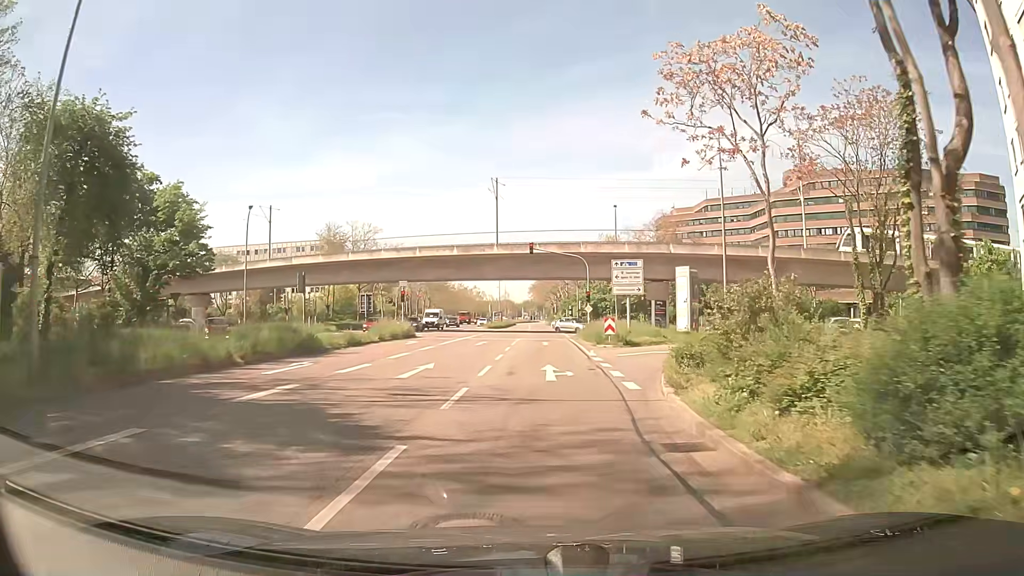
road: secondary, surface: asphalt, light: Day
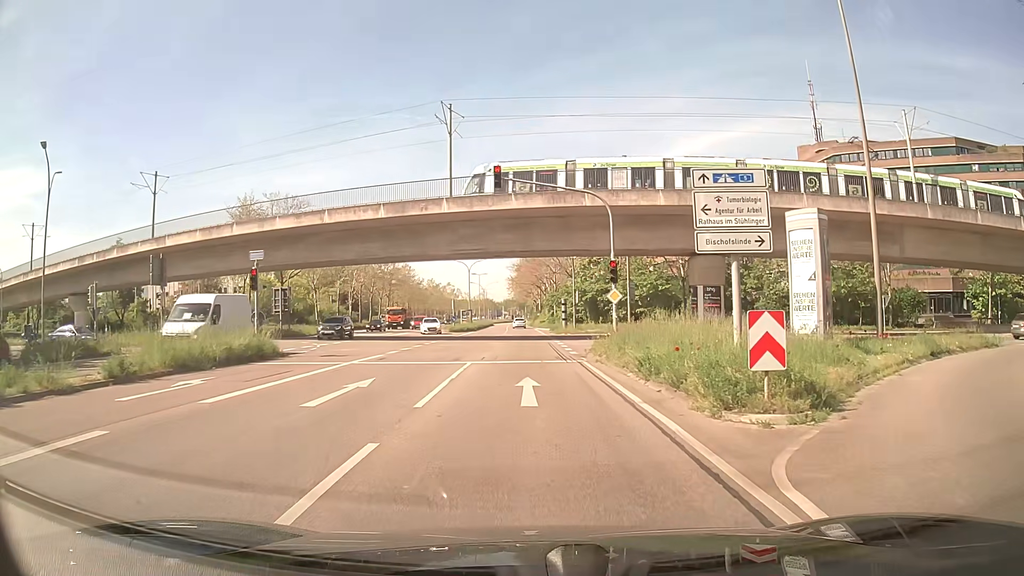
(+0.8, +23.6) m; +2°
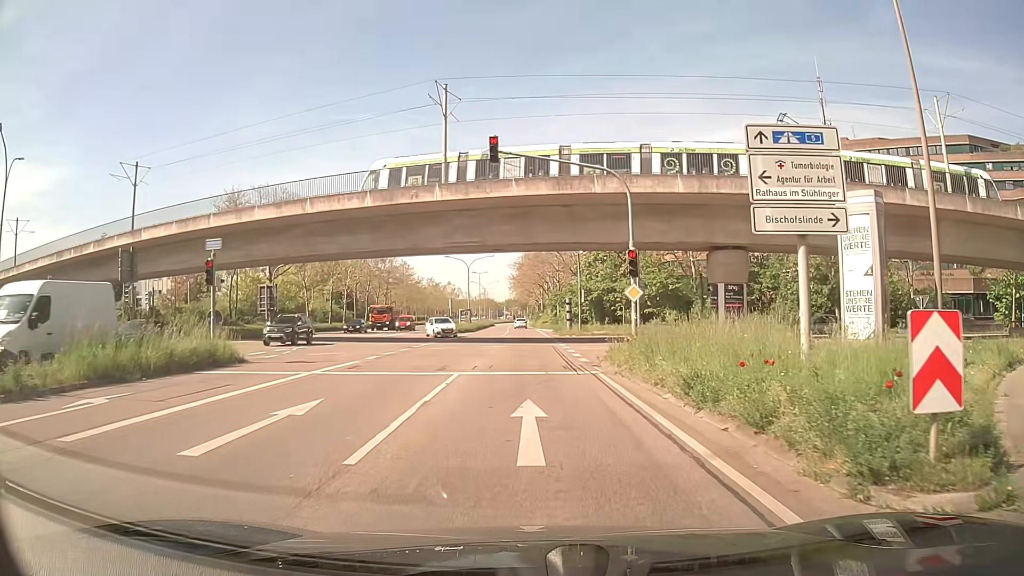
(0.0, +3.9) m; 0°
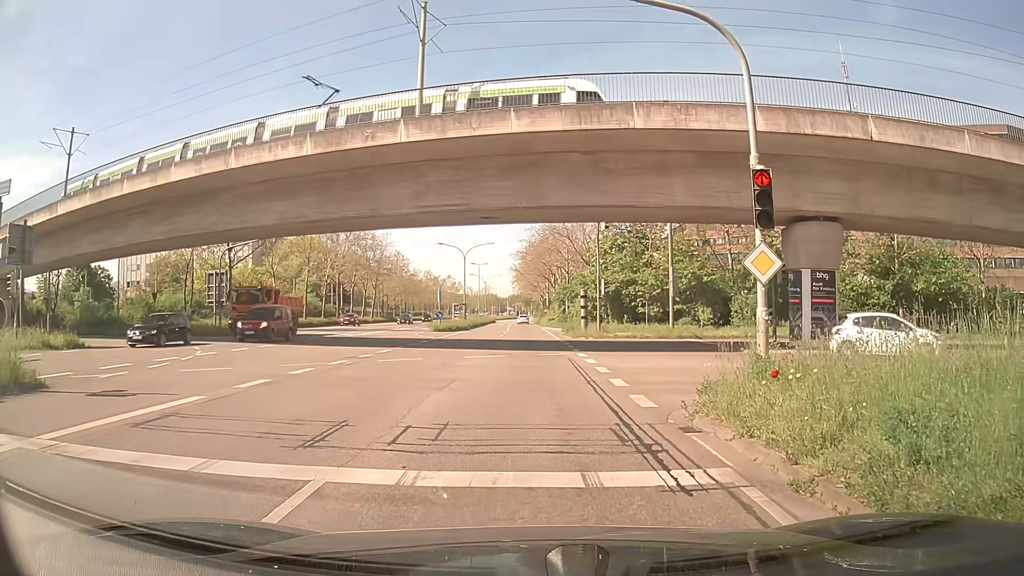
(0.0, +10.4) m; +1°
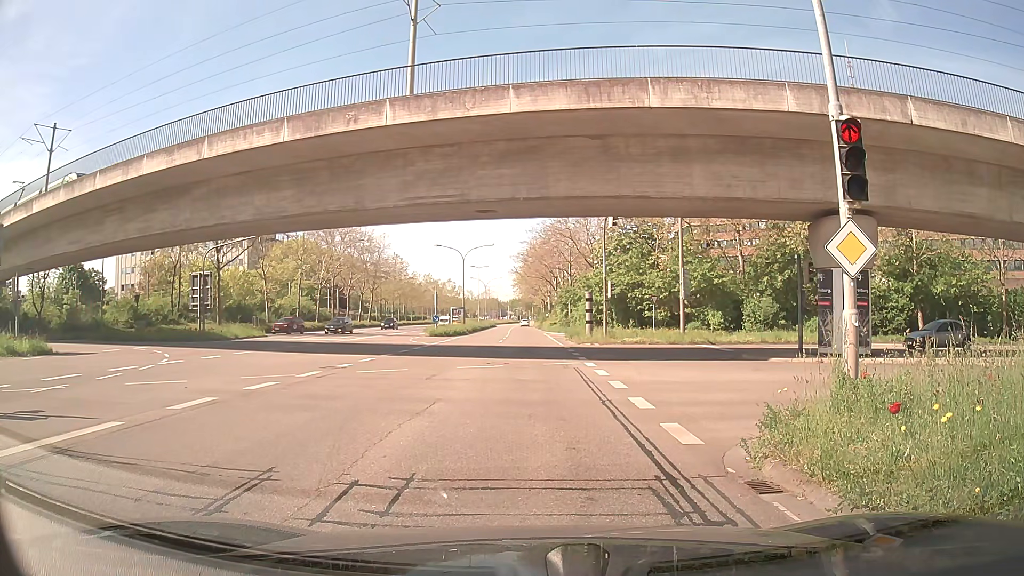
(0.0, +2.5) m; -1°
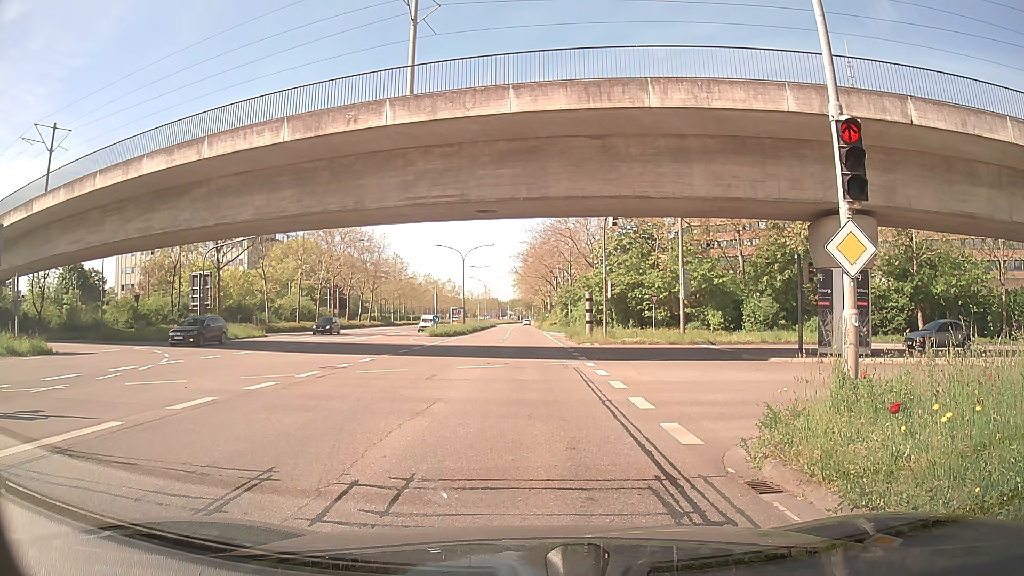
(0.0, 0.0) m; 0°
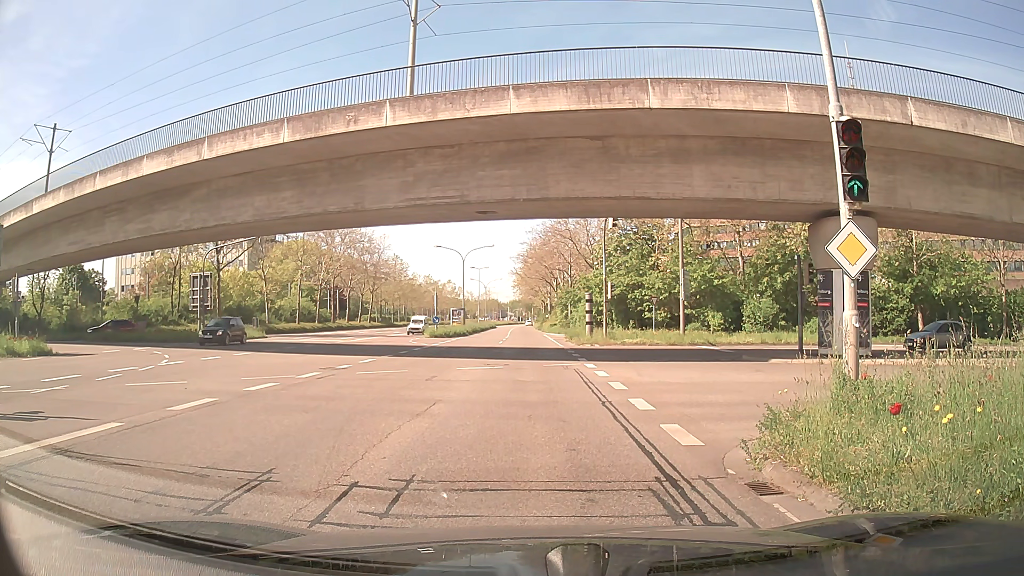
(0.0, 0.0) m; 0°
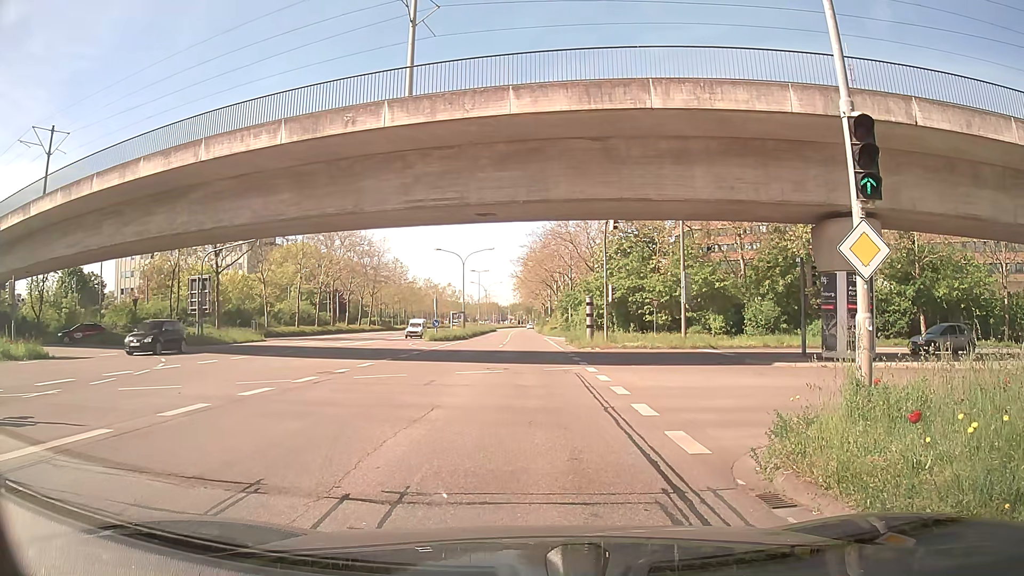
(0.0, +0.3) m; 0°
